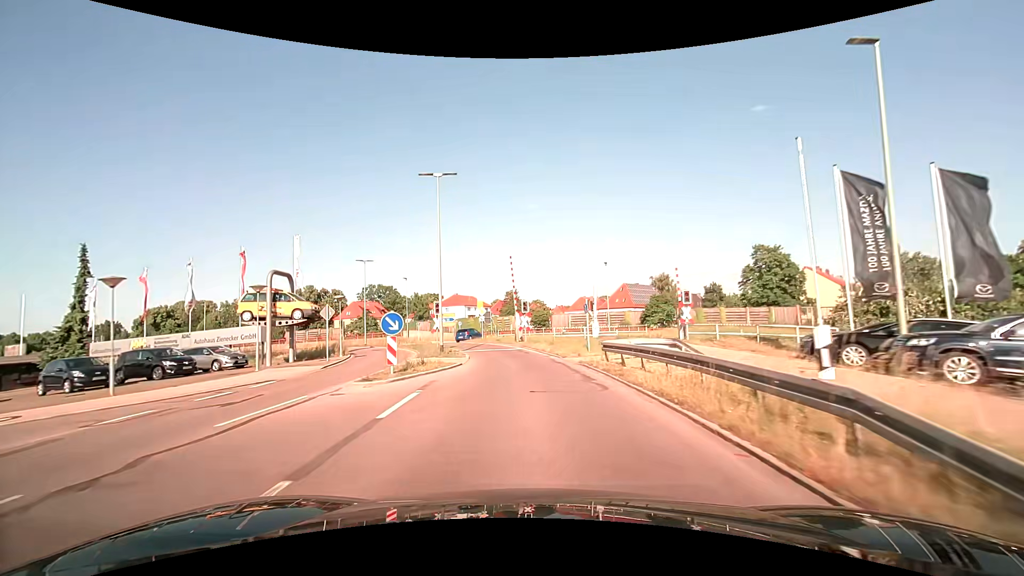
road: secondary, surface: asphalt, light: Day
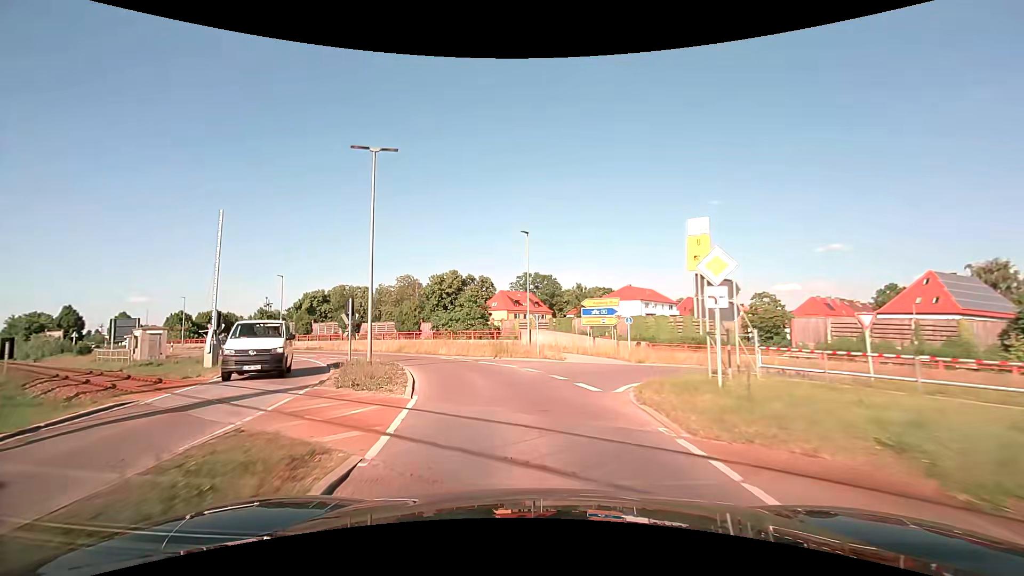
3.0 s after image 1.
(-4.1, +34.3) m; -19°
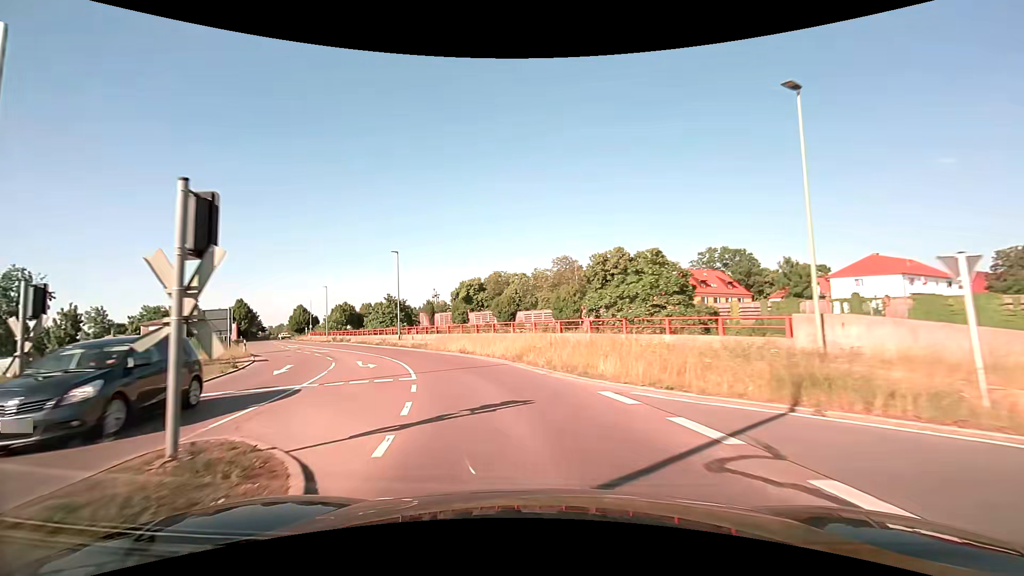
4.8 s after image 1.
(-3.1, +19.7) m; -19°
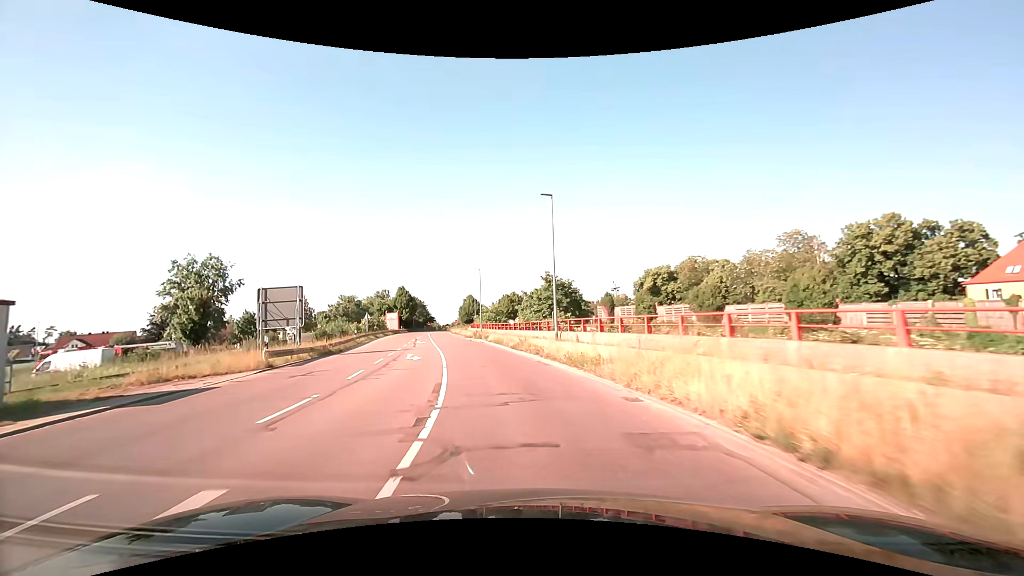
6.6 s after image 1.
(-4.0, +20.9) m; -20°
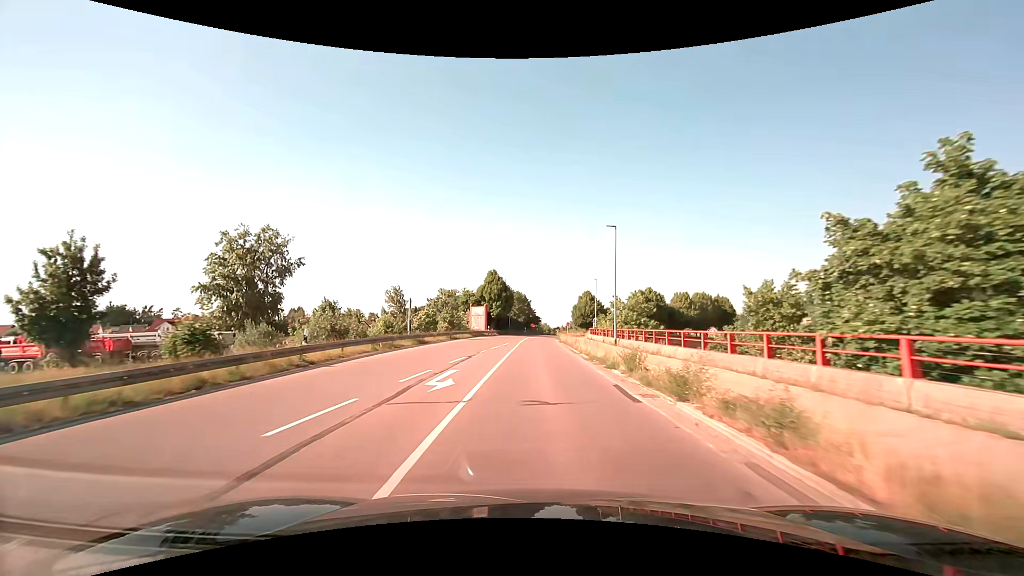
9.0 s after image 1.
(-5.0, +31.5) m; -14°
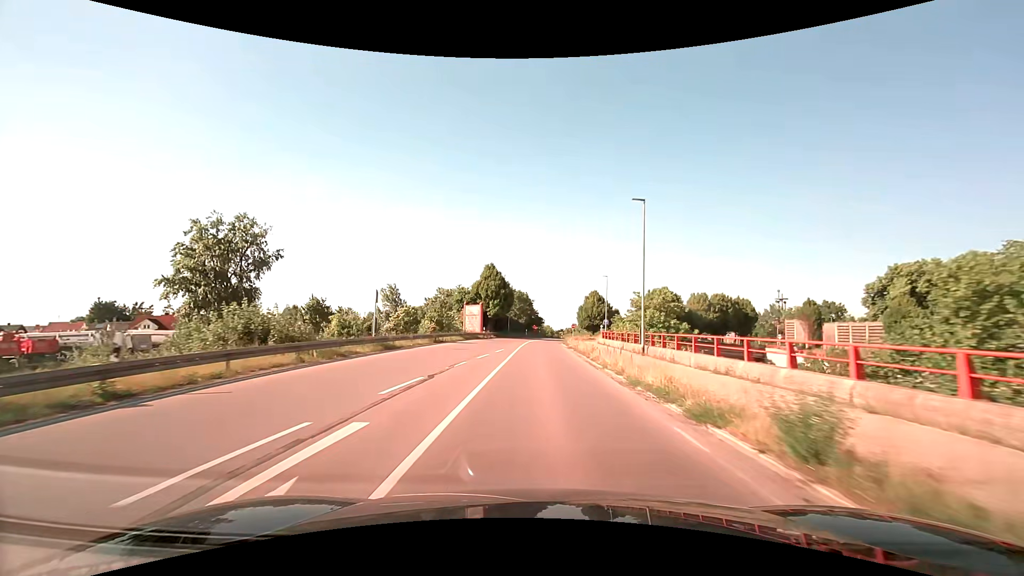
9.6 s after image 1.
(0.0, +8.6) m; 0°
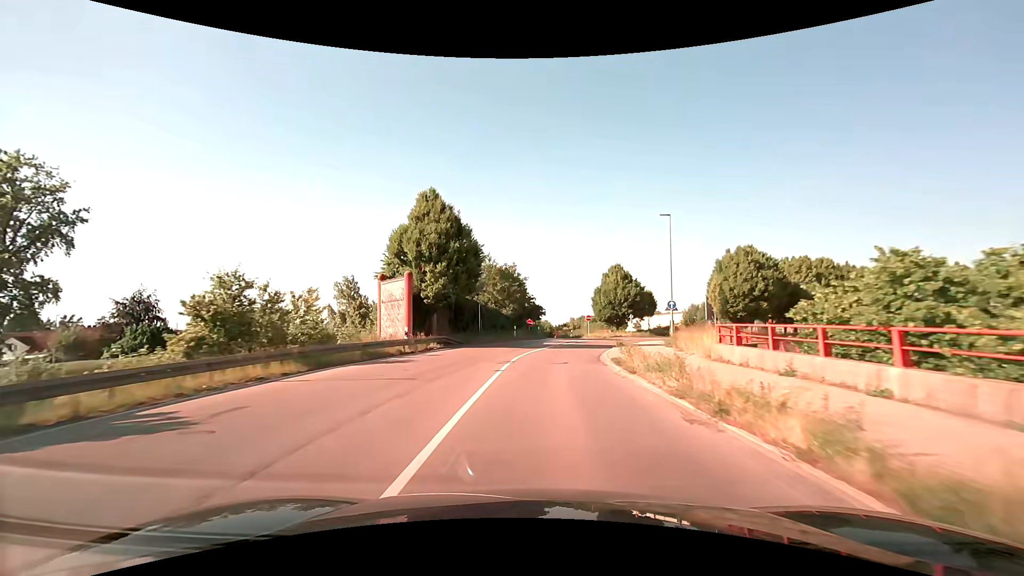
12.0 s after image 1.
(-0.1, +33.5) m; 0°
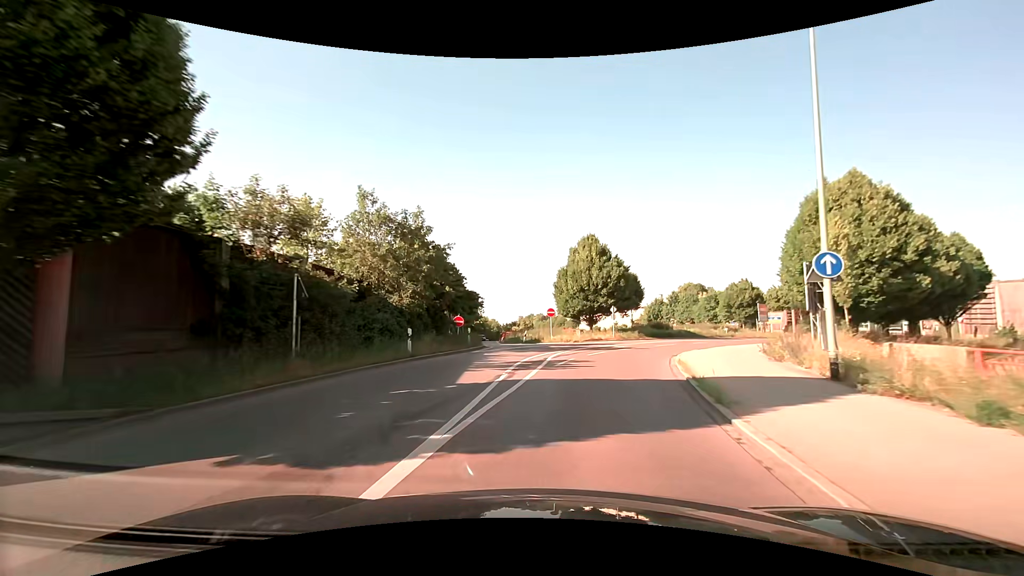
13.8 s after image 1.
(+0.8, +22.3) m; +6°
(0, +10) (+2, +20) (+5, +29) (+10, +38) (+16, +46) (+22, +54) (+29, +61) (+34, +70) (+35, +80) (+34, +90) m
